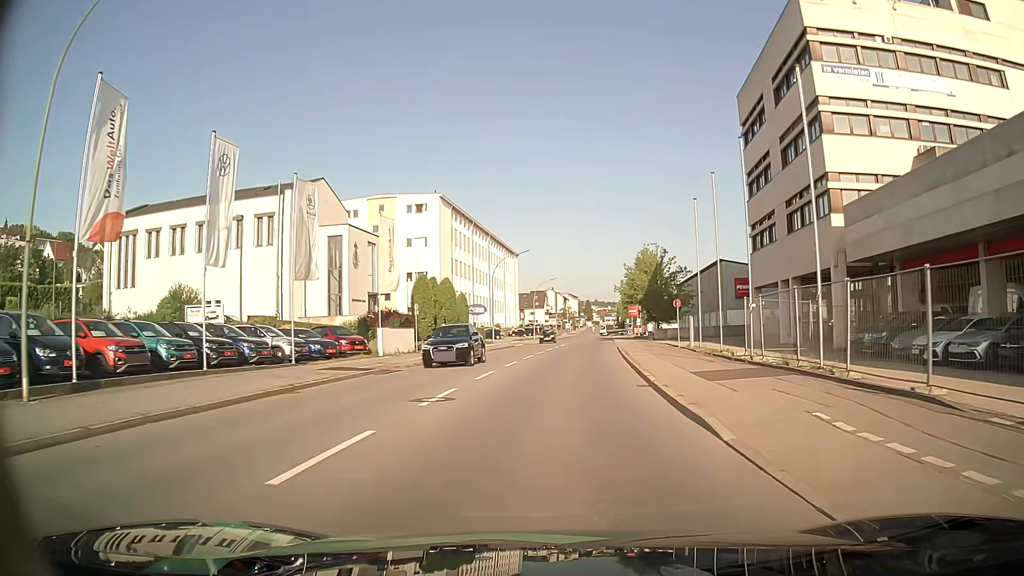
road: tertiary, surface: asphalt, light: Day
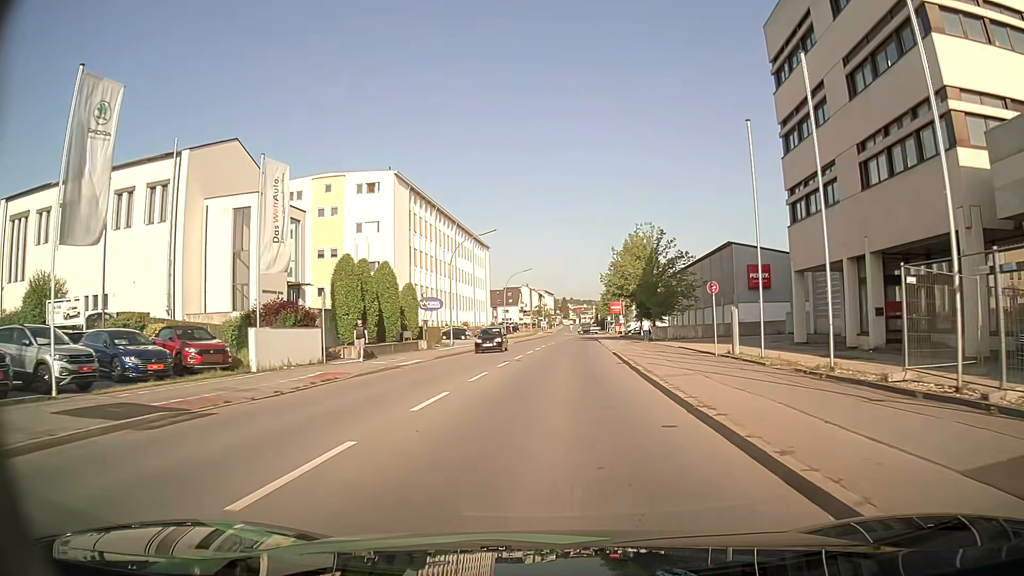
(+0.2, +12.8) m; +3°
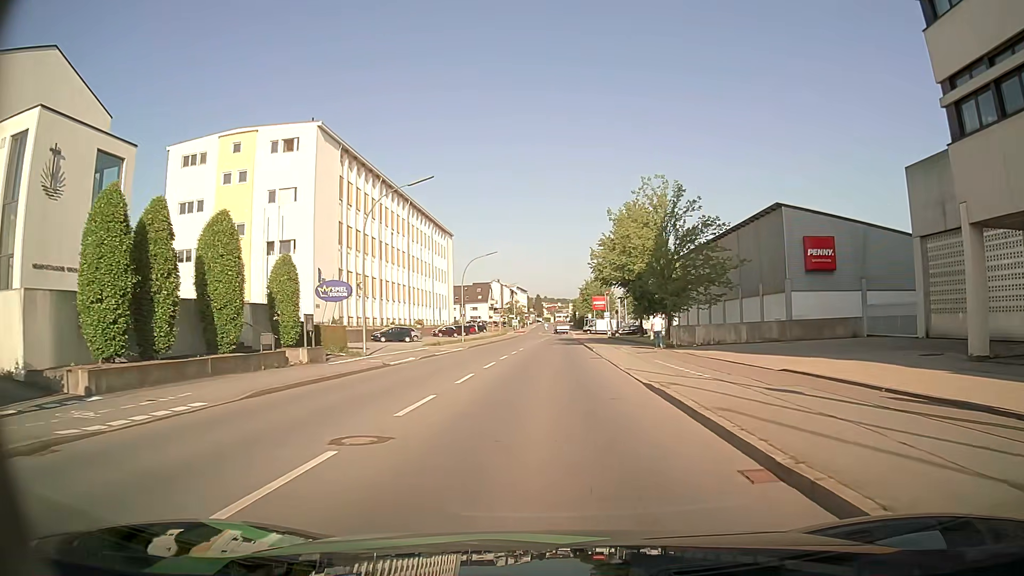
(+0.3, +18.5) m; +2°
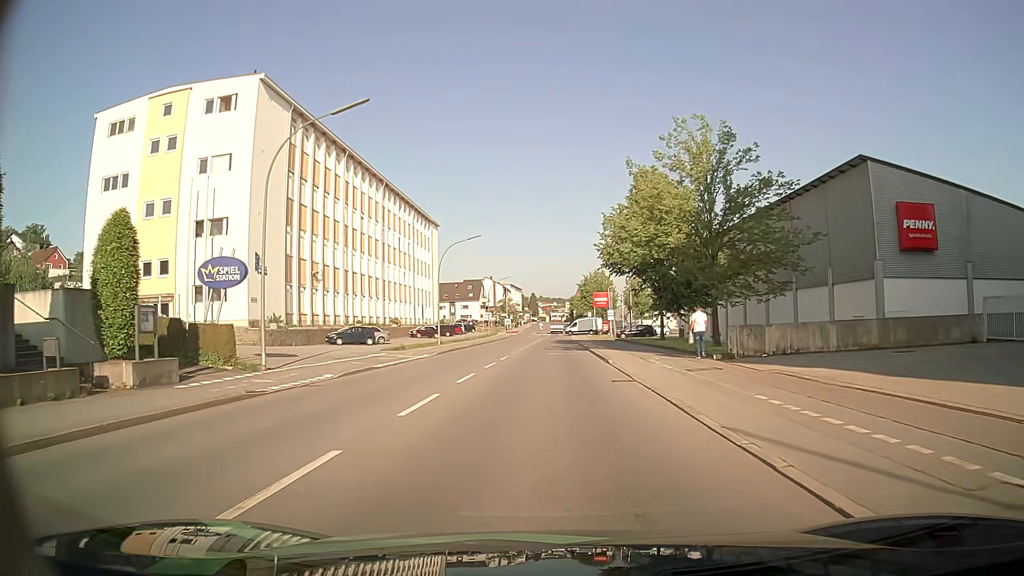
(+0.1, +12.1) m; 0°
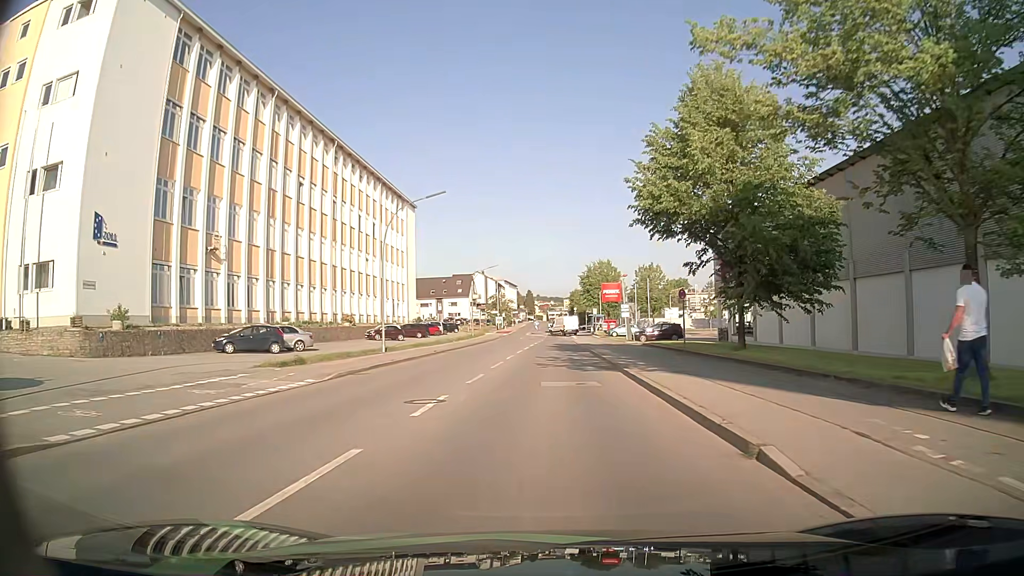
(+0.1, +18.3) m; +1°
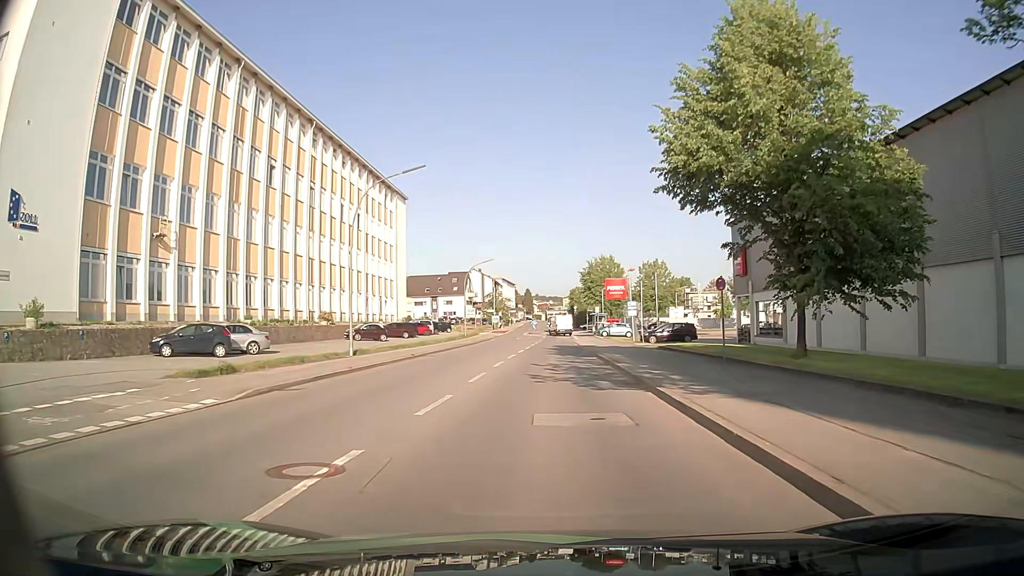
(0.0, +6.2) m; 0°
